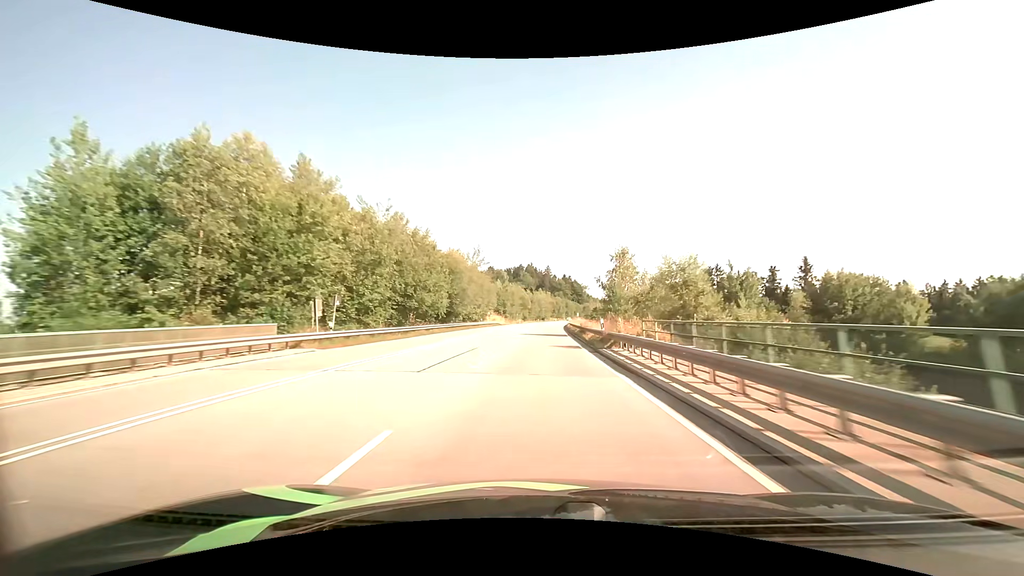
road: primary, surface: asphalt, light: Day
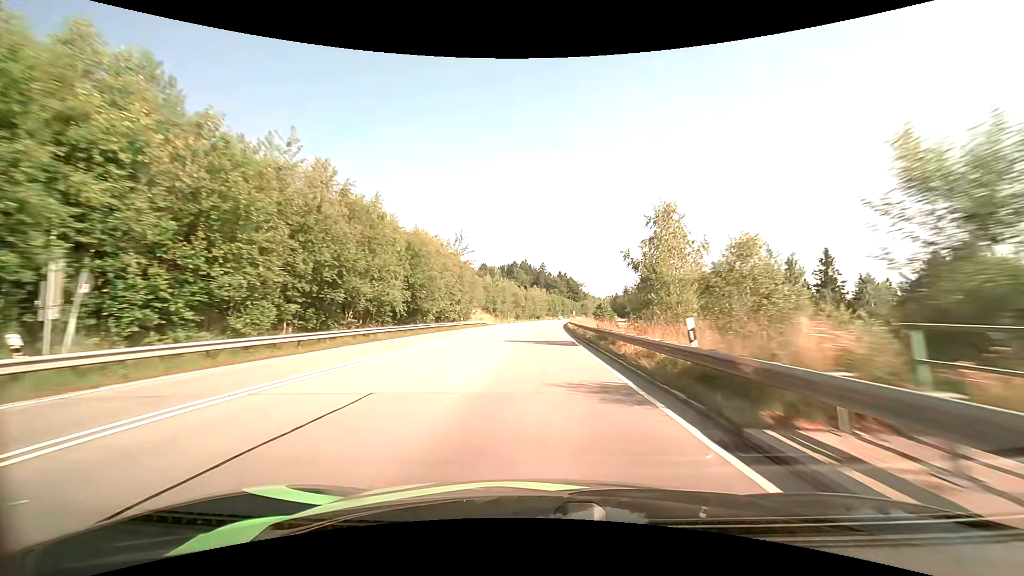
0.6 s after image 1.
(+0.1, +14.9) m; +1°
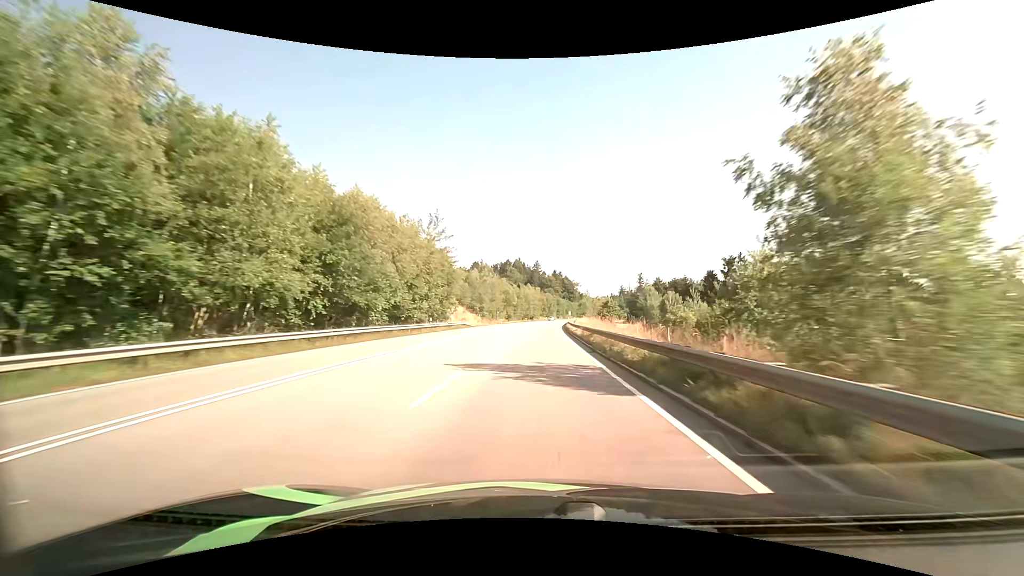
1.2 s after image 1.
(0.0, +14.8) m; 0°
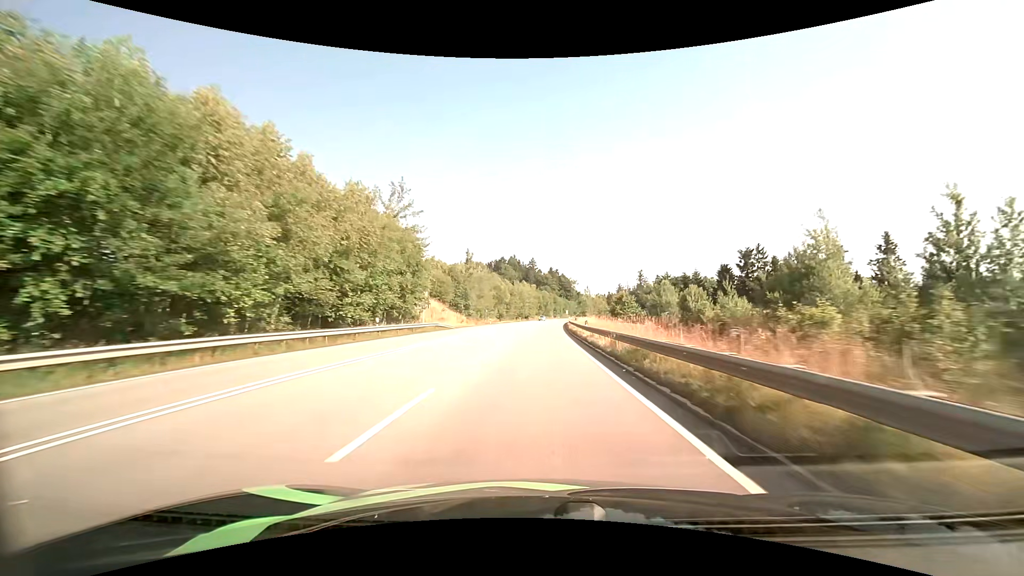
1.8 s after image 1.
(+0.1, +14.6) m; +1°
